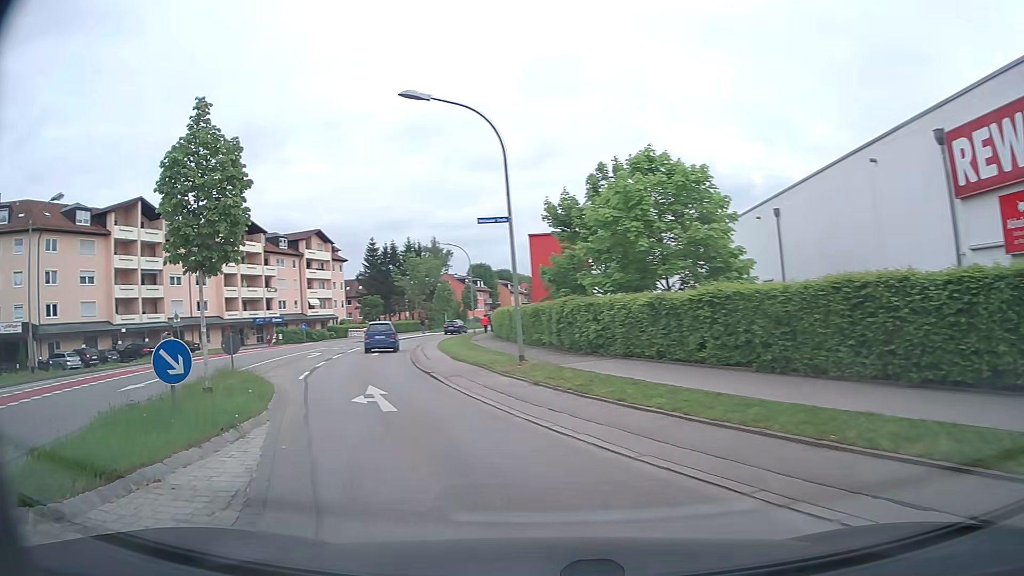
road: secondary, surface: asphalt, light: Day
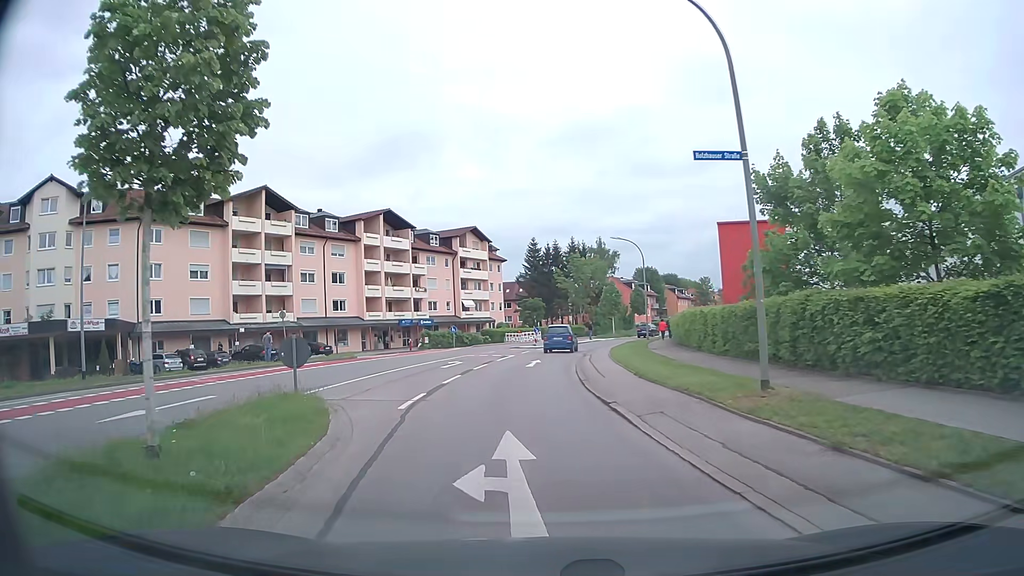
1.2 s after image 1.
(-1.1, +7.0) m; -15°
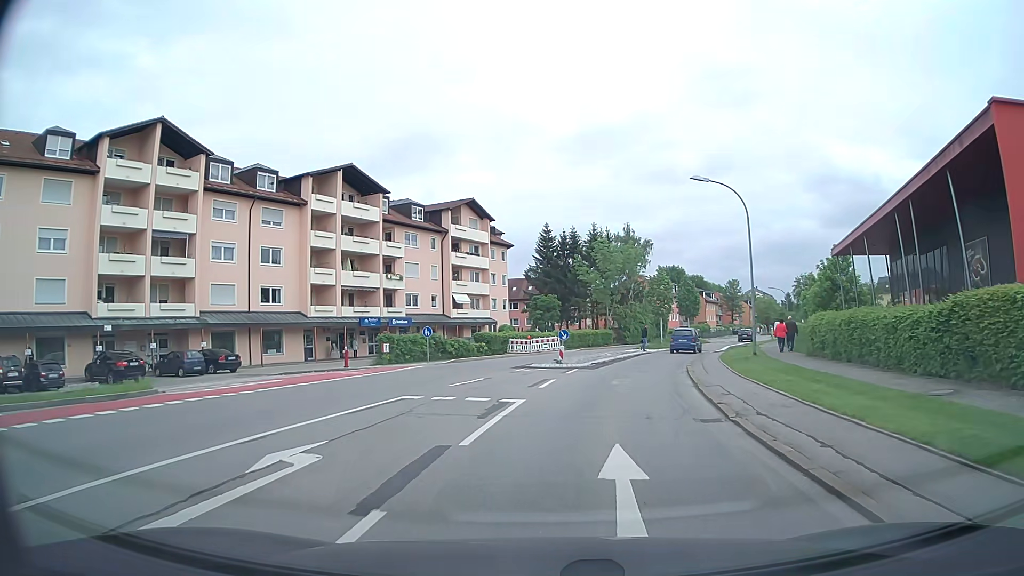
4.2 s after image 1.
(-1.1, +21.9) m; -2°
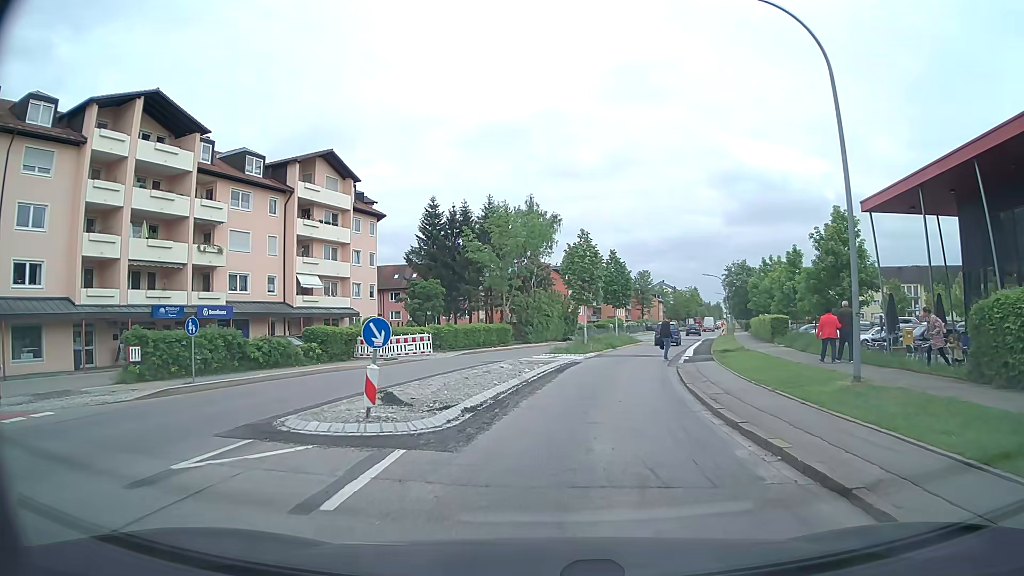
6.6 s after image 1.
(+1.5, +17.2) m; +10°
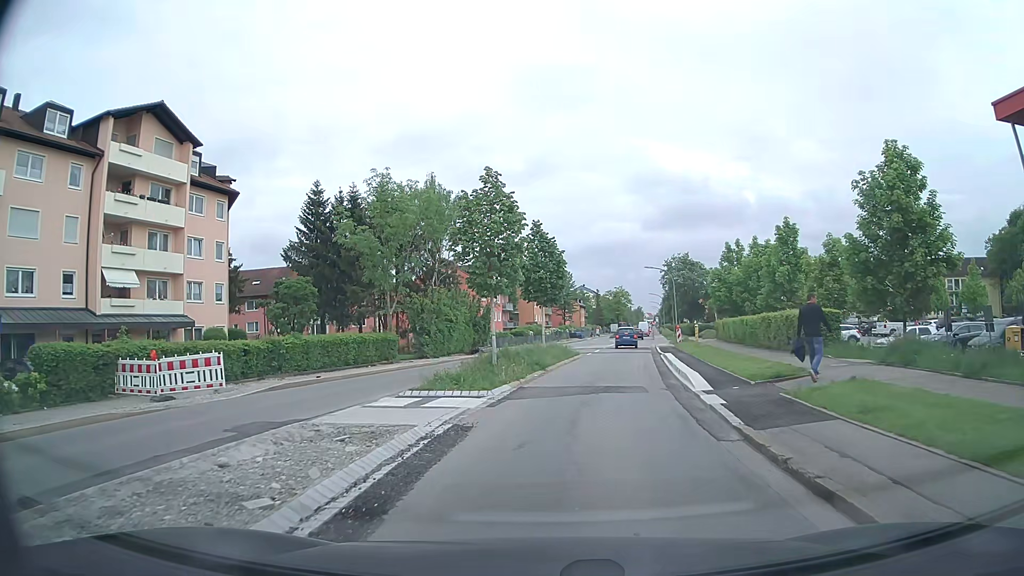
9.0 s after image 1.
(+0.8, +15.2) m; +6°
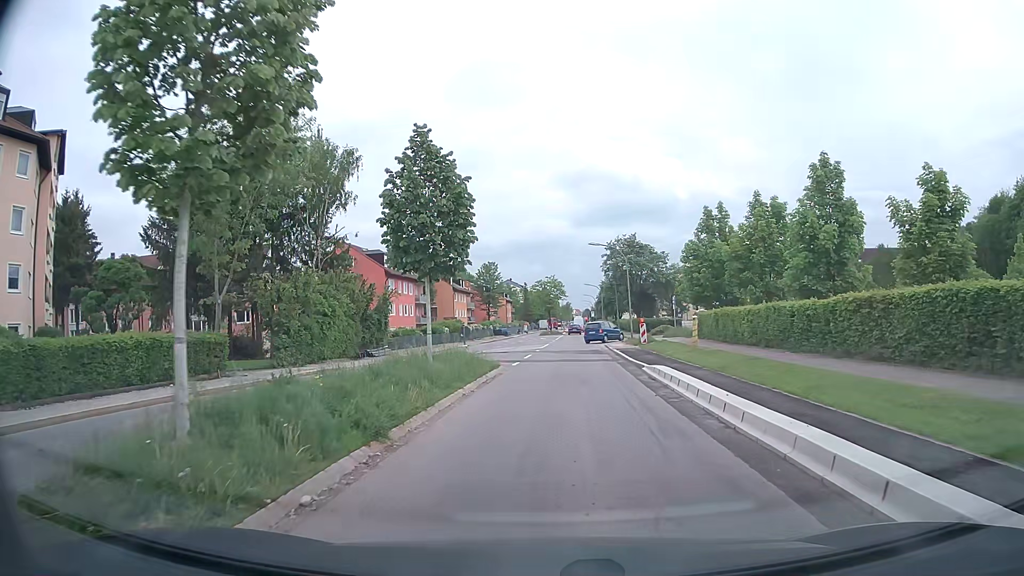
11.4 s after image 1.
(+0.8, +14.9) m; +8°
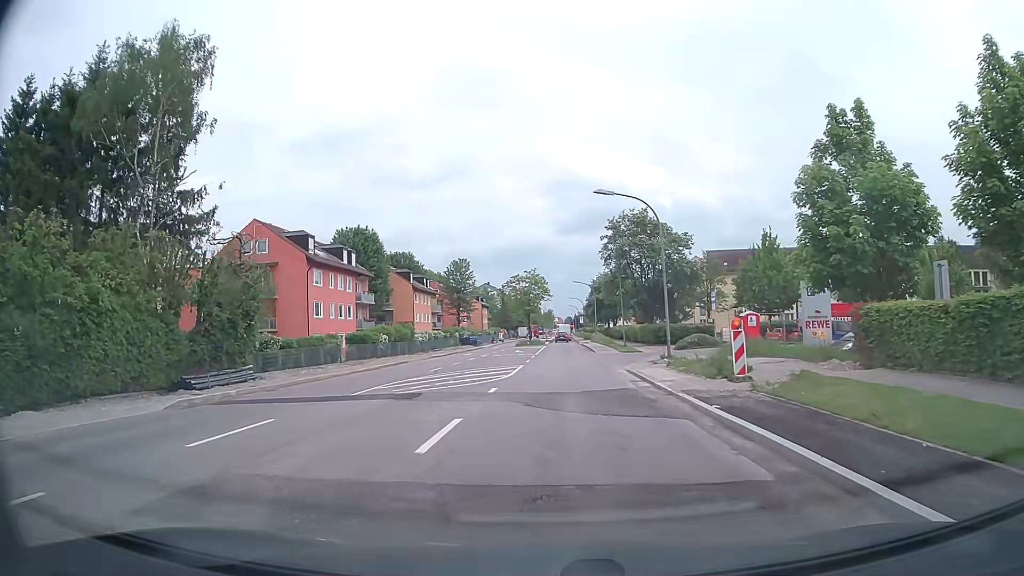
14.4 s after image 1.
(-0.2, +21.0) m; +1°
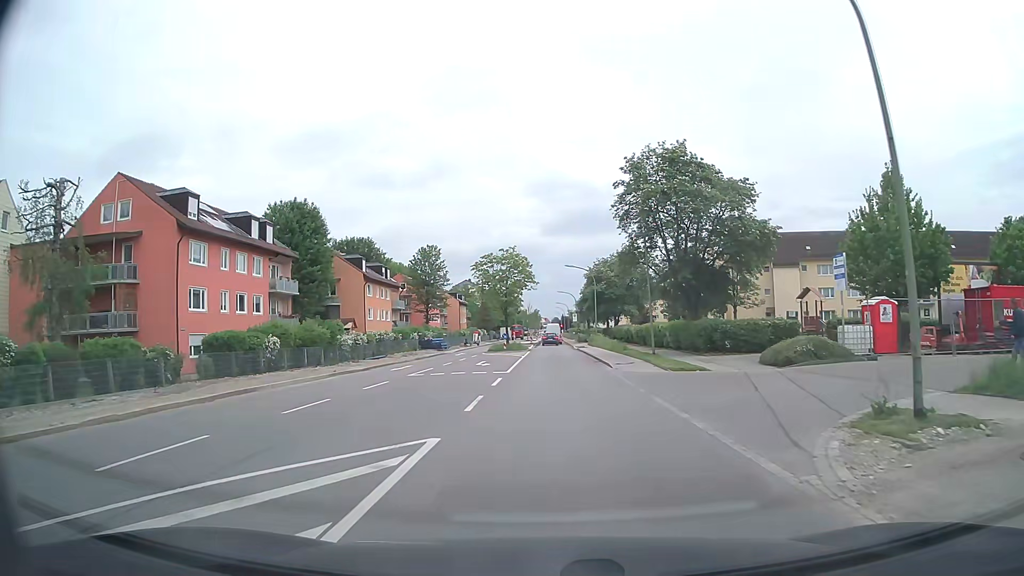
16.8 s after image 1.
(+0.1, +20.2) m; 0°
(0, +10) (0, +20) (0, +30) (+1, +40) (+1, +50) (+1, +60) (+1, +70) (+1, +80) (+2, +90) (+2, +100) m
